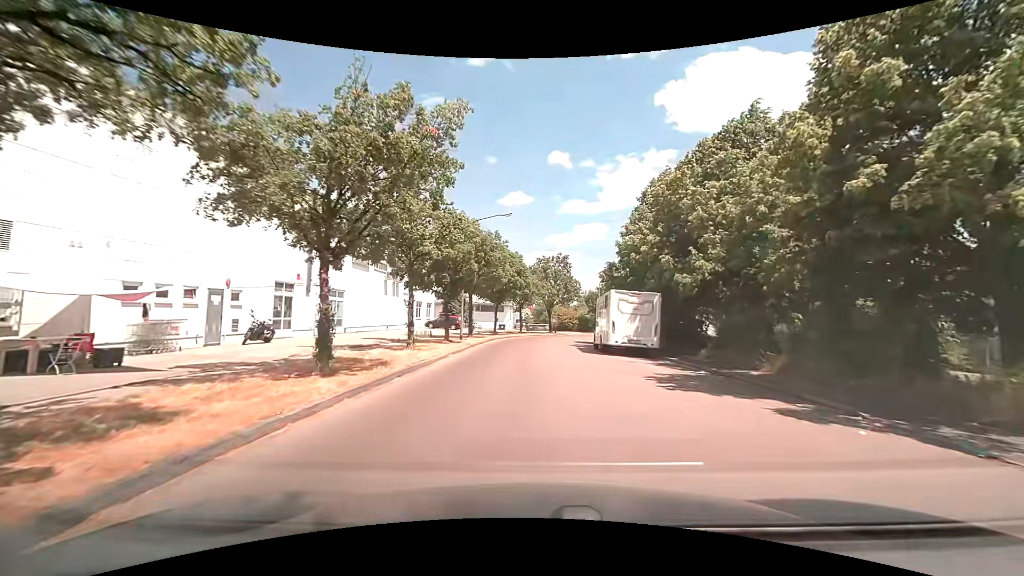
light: Day
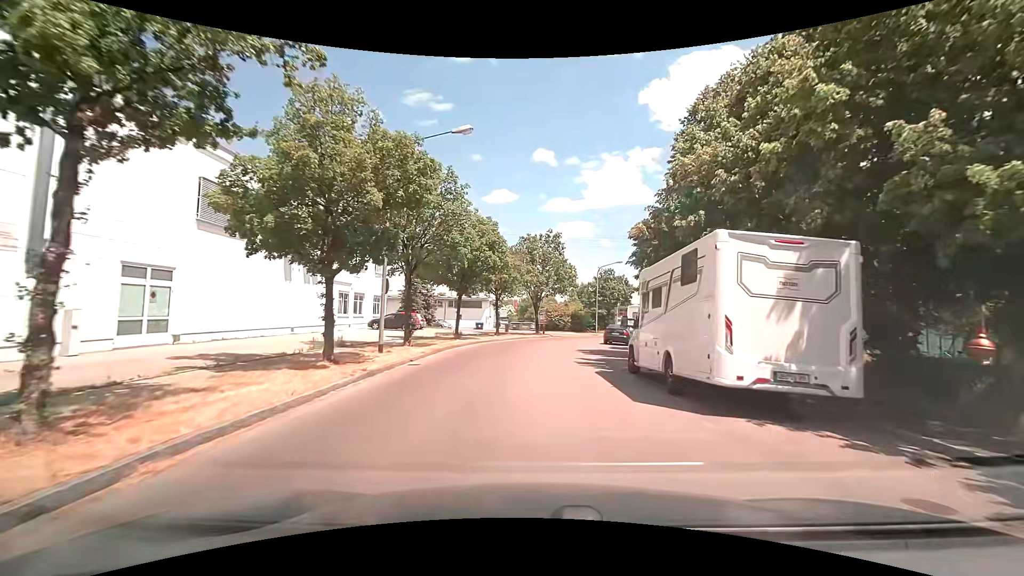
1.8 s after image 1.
(+0.2, +14.7) m; +2°
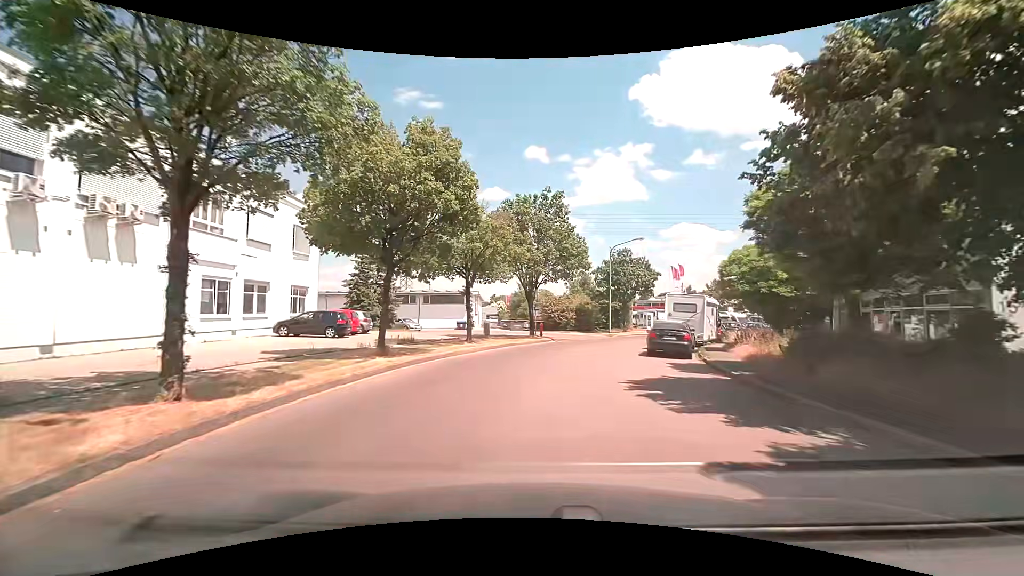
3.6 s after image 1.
(-0.1, +14.5) m; -1°
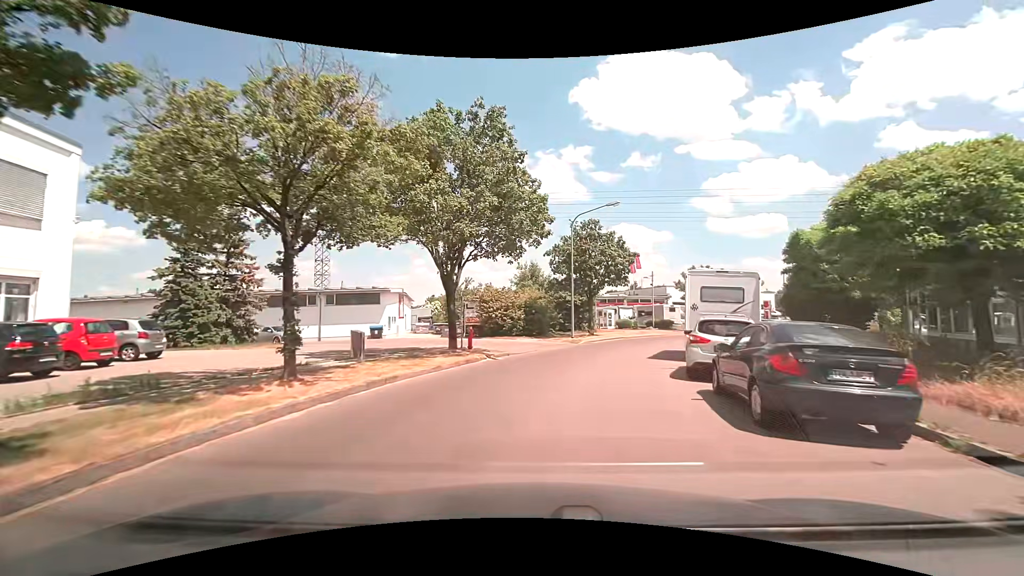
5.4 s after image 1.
(+0.7, +13.8) m; +7°
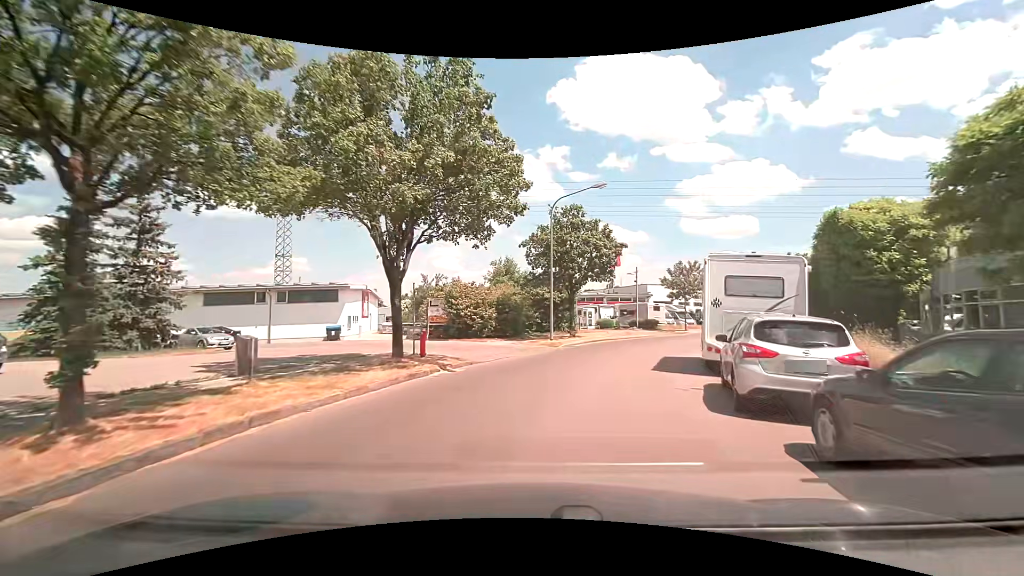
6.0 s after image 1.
(0.0, +4.4) m; +1°
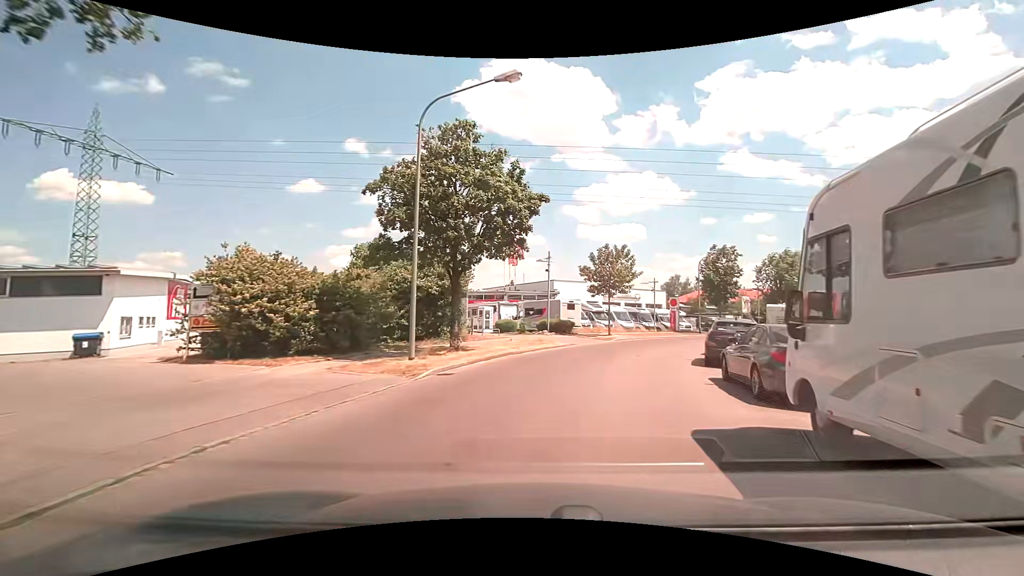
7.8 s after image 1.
(+1.3, +12.7) m; +12°
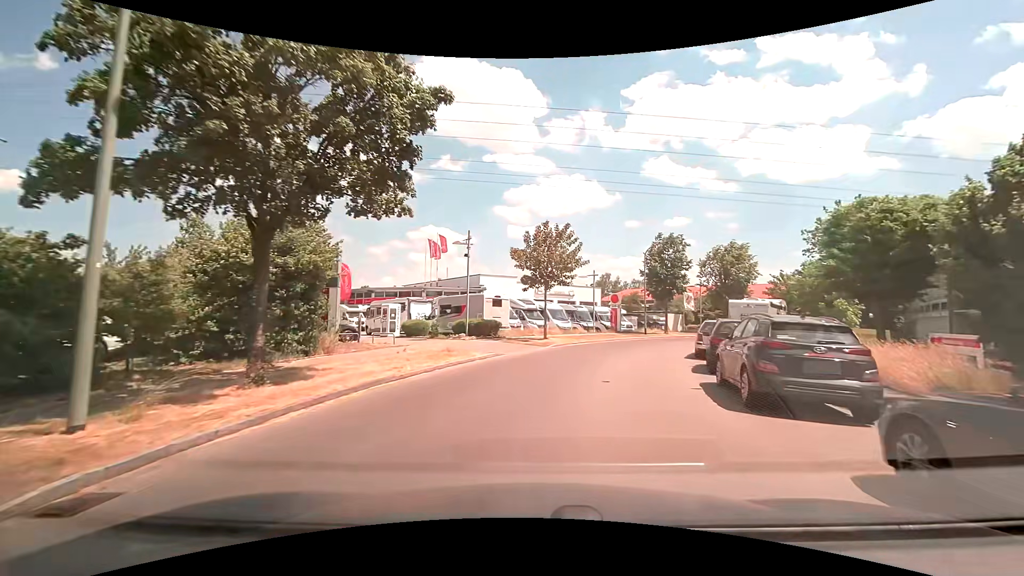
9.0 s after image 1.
(+0.5, +8.4) m; +7°
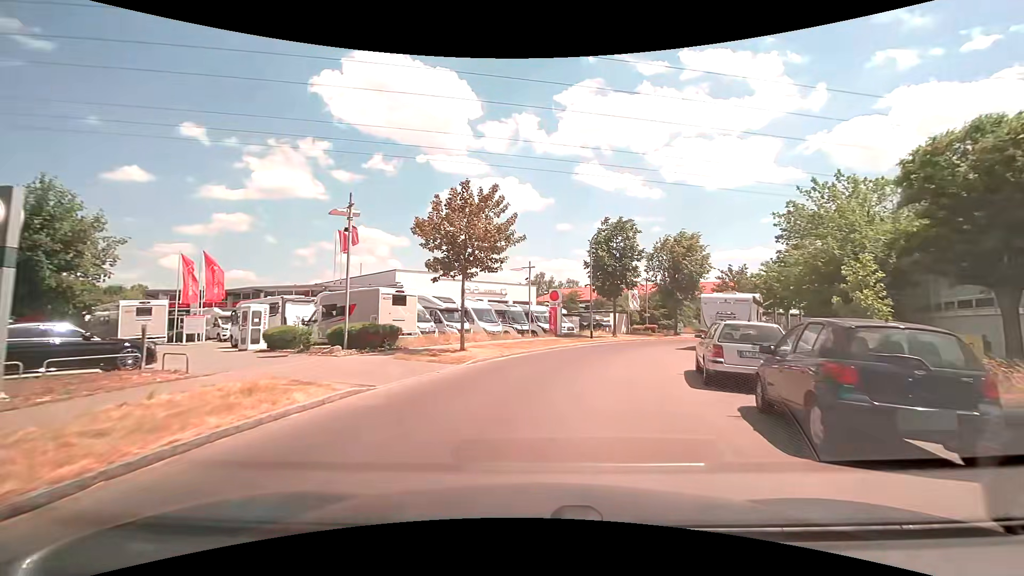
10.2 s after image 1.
(+0.6, +8.4) m; +8°
(+1, +10) (+3, +20) (+7, +29) (+12, +38) (+18, +45) (+26, +52) (+34, +57) (+43, +62) (+52, +66) (+61, +71) m
